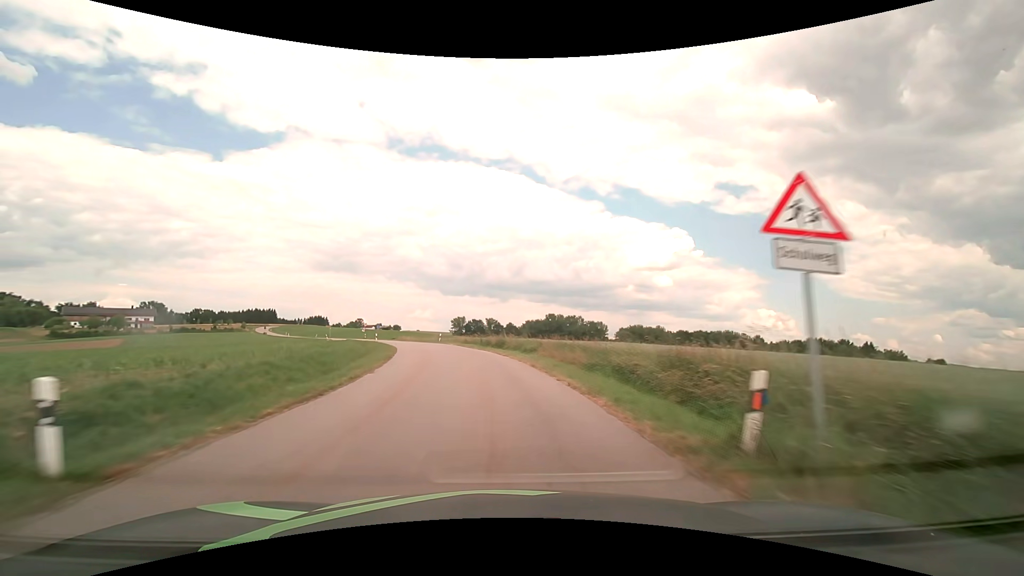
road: tertiary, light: Day
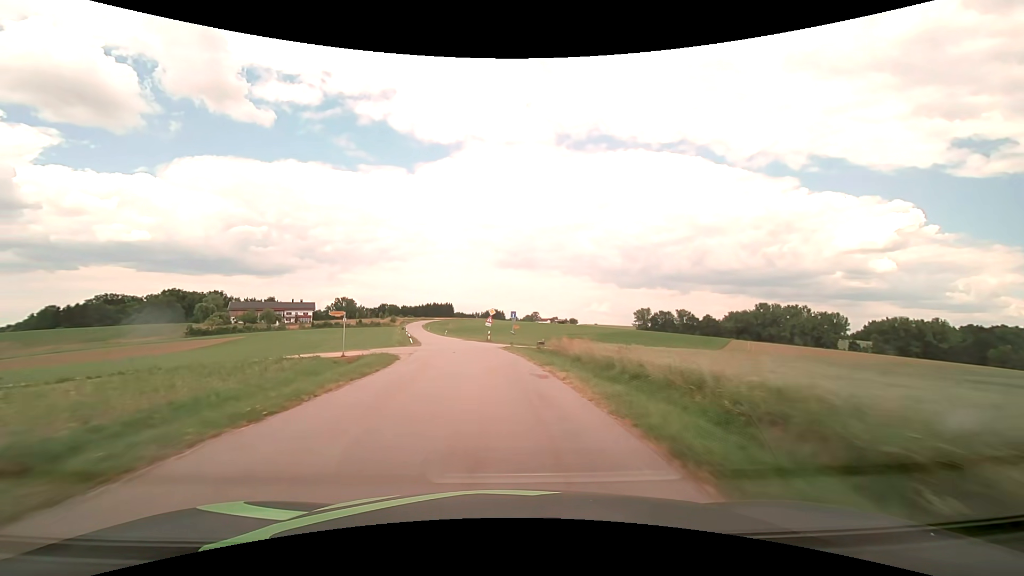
(-10.2, +58.0) m; -20°
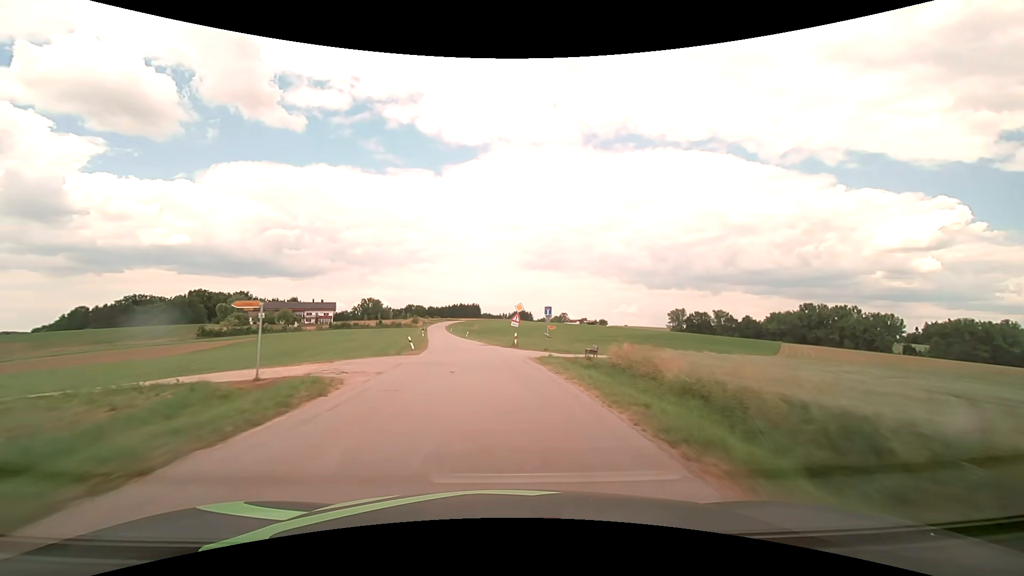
(-0.4, +12.2) m; -3°
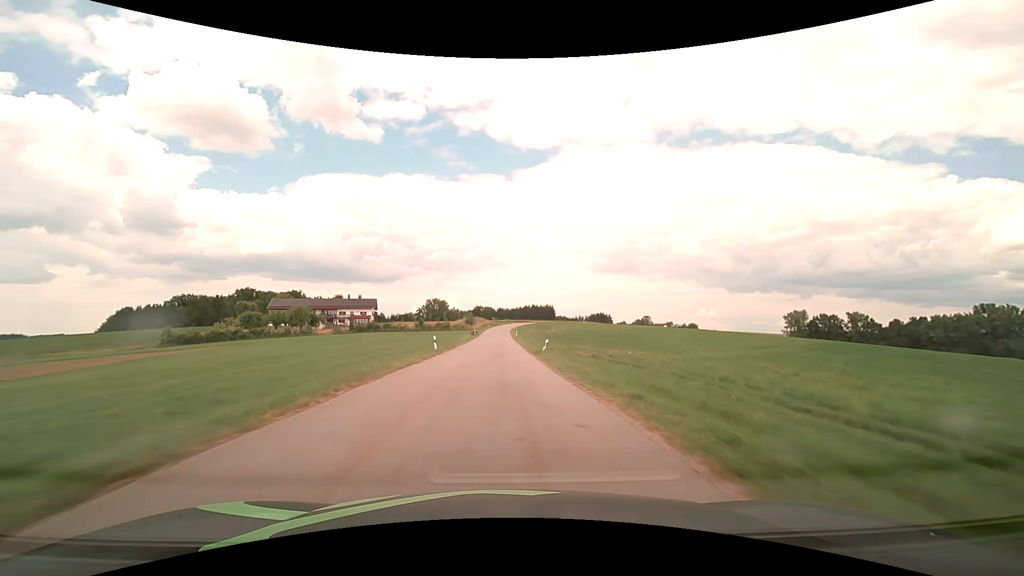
(-4.4, +50.8) m; -9°
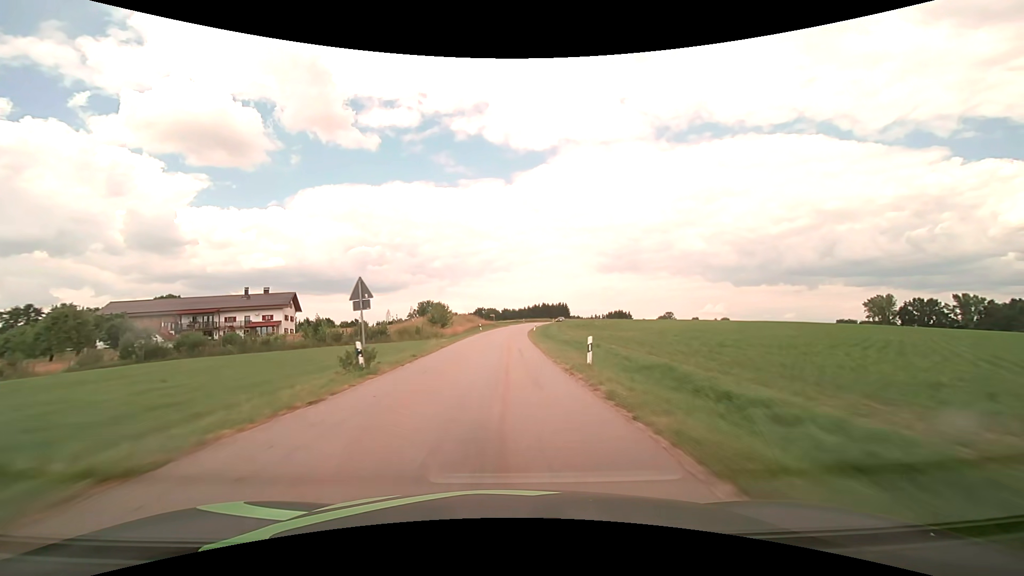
(-0.7, +68.3) m; -1°
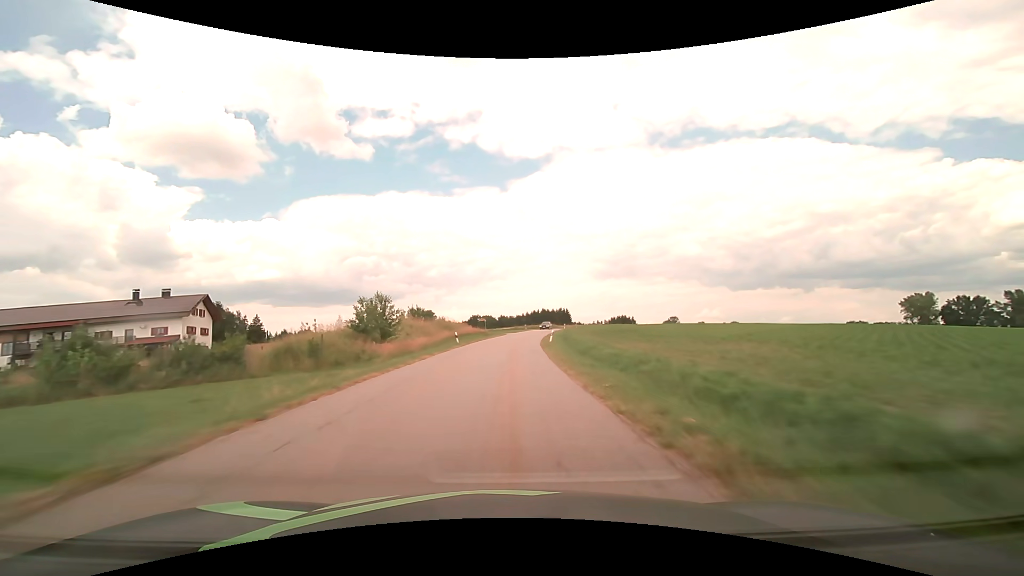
(0.0, +27.8) m; 0°
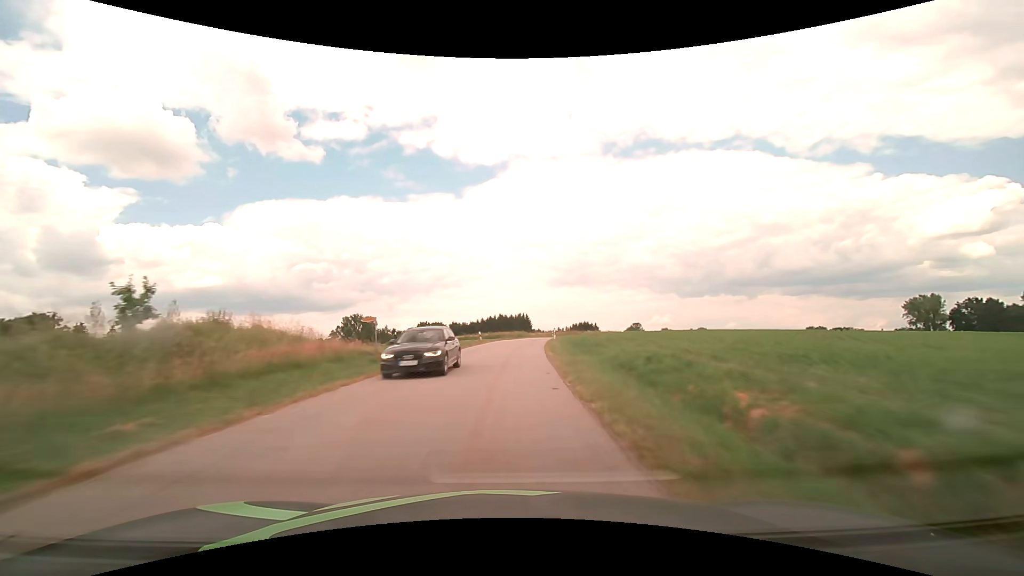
(+1.3, +41.6) m; +5°
(0, +10) (0, +20) (+1, +30) (+1, +40) (+3, +50) (+4, +60) (+6, +70) (+8, +79) (+11, +89) (+14, +98) m
